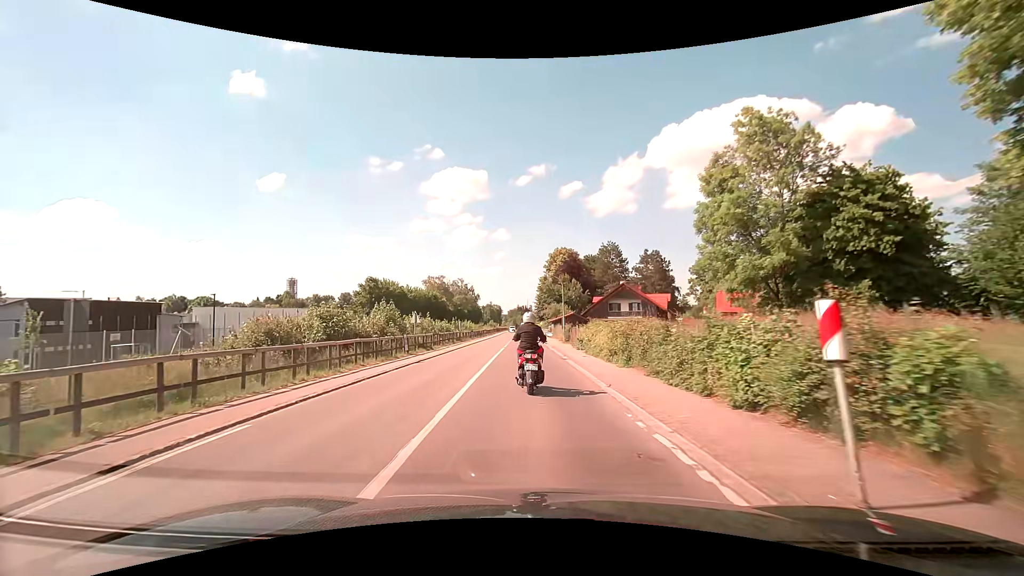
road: secondary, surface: asphalt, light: Day
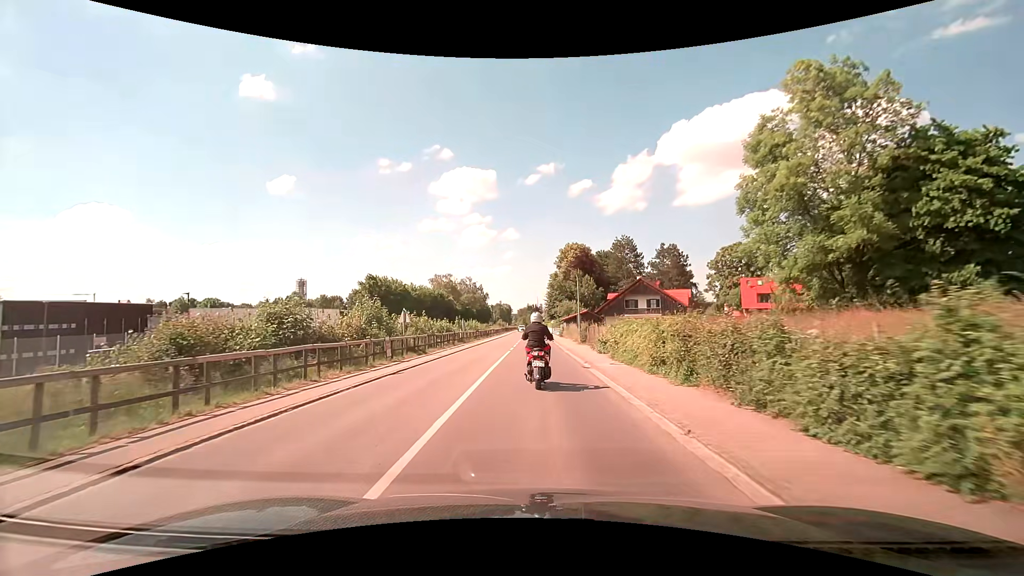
(-0.1, +5.2) m; -2°
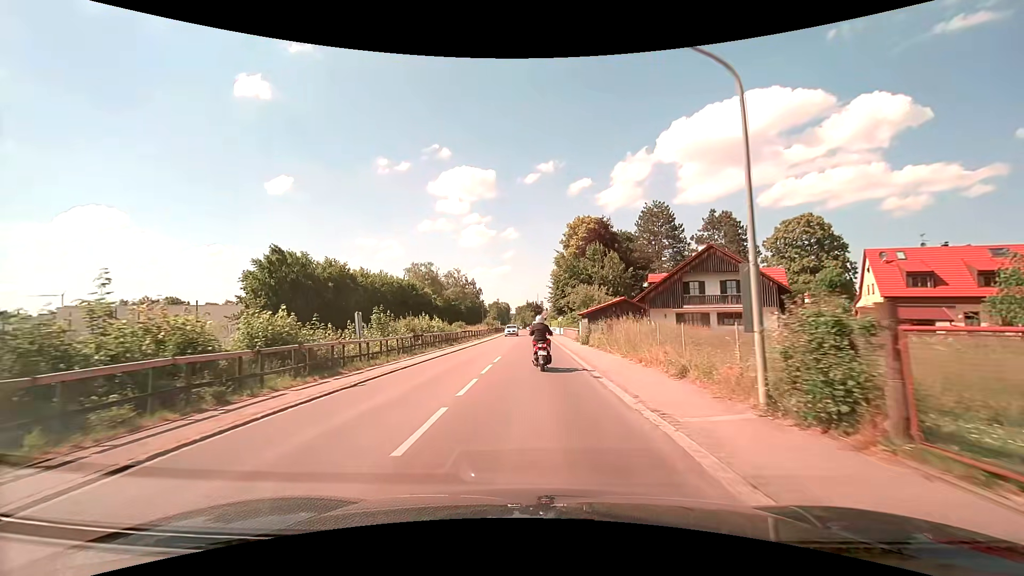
(+0.1, +29.4) m; 0°
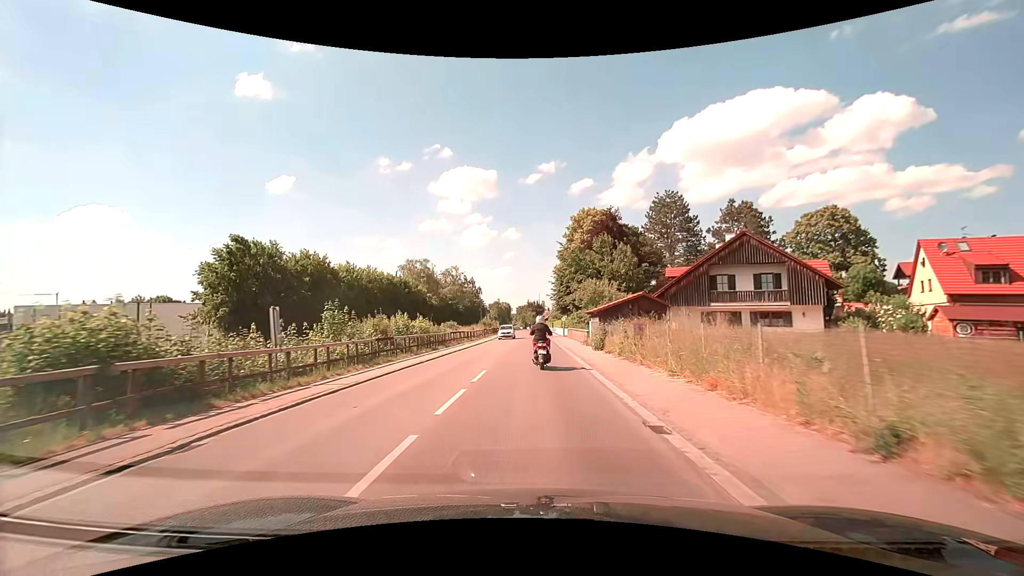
(+0.1, +6.6) m; +1°
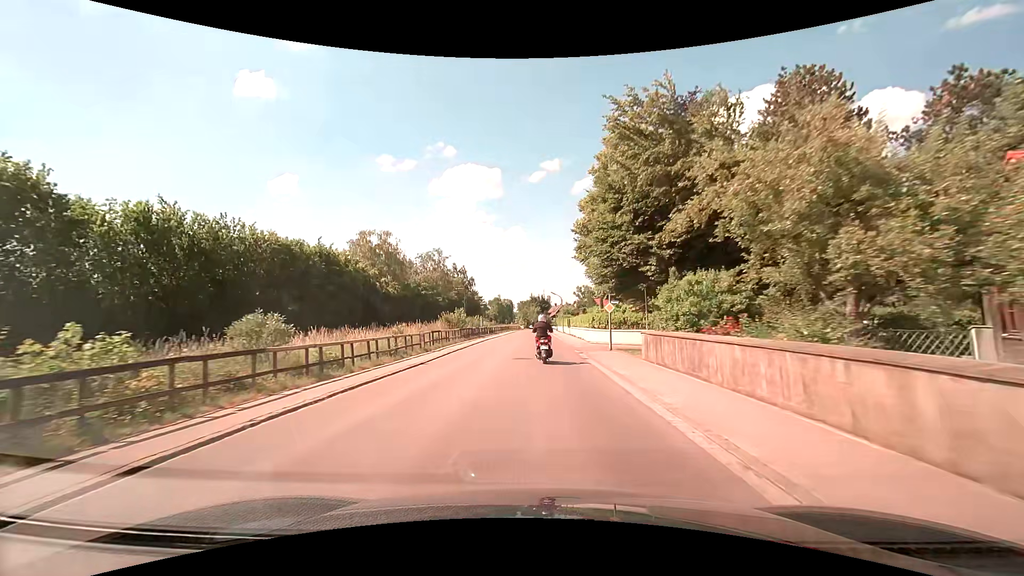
(-0.4, +35.3) m; -1°
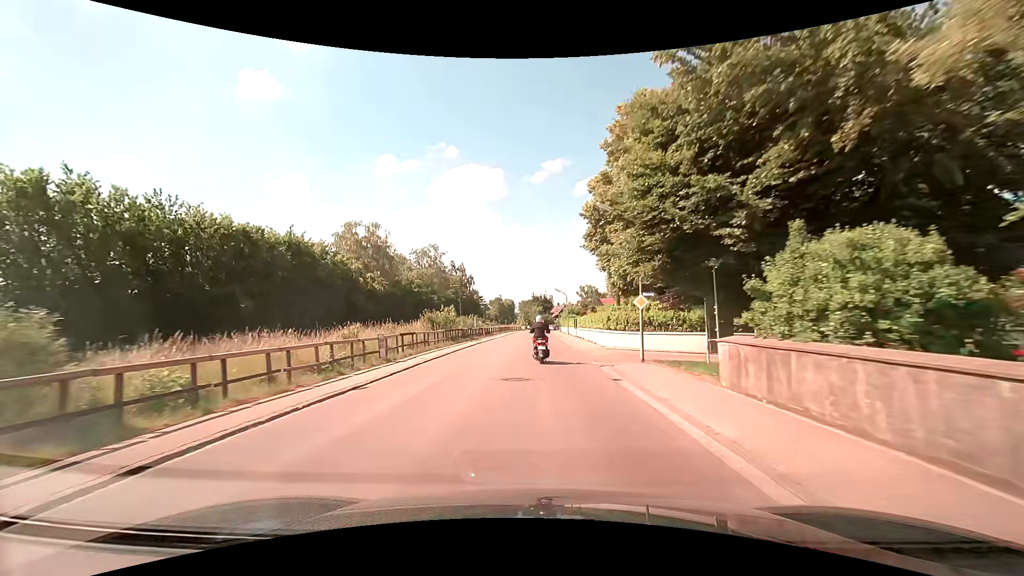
(0.0, +7.3) m; 0°
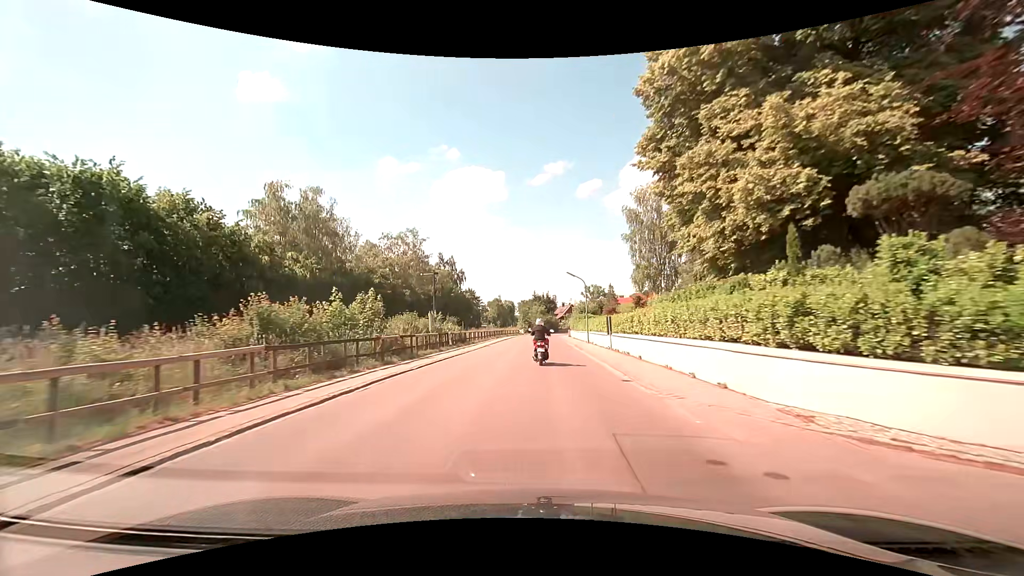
(-0.1, +22.3) m; 0°
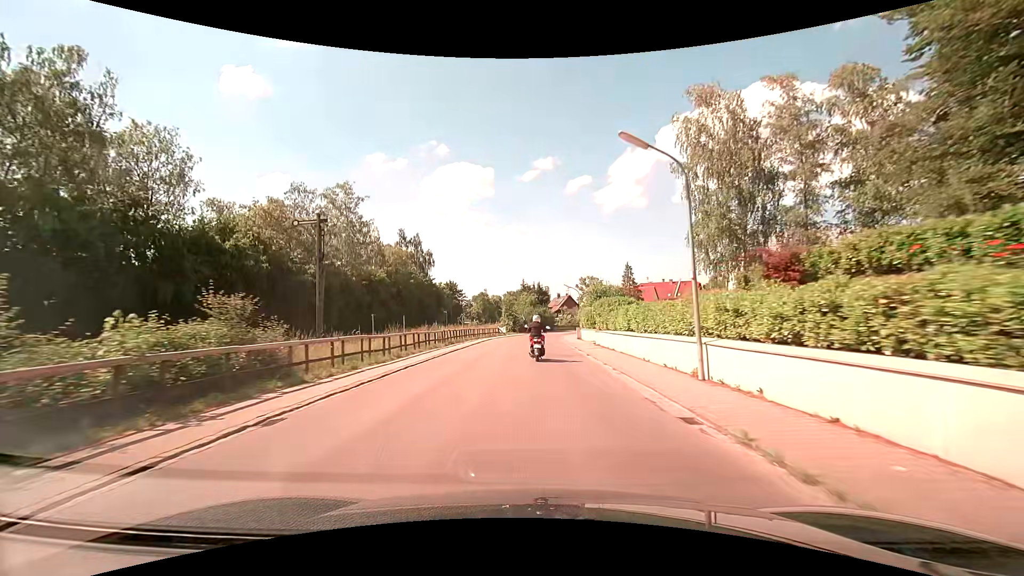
(0.0, +29.3) m; +1°
(0, +10) (0, +20) (0, +30) (0, +40) (0, +50) (+1, +60) (+3, +70) (+7, +79) (+11, +88) (+15, +97) m
